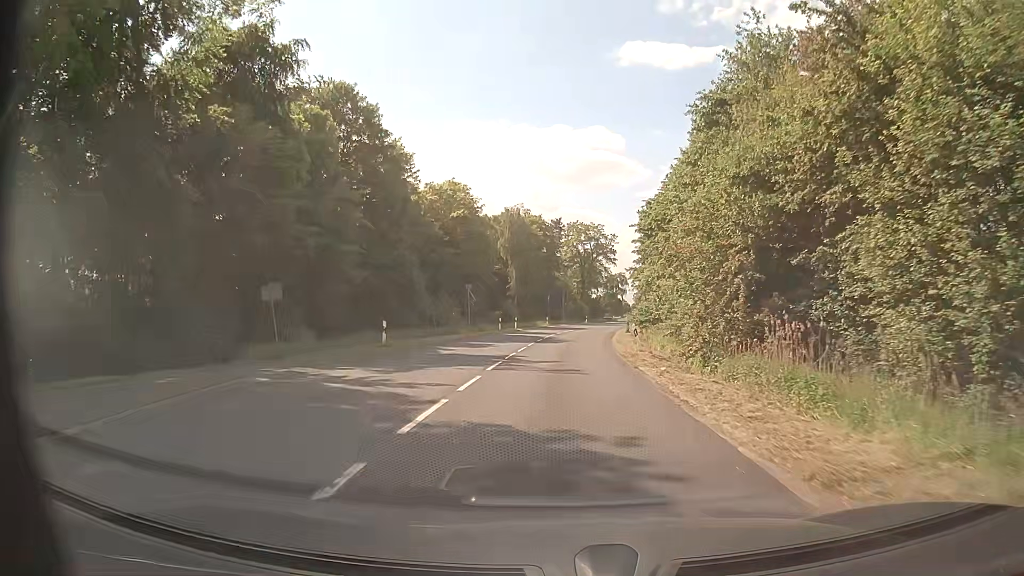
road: secondary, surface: asphalt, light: Day
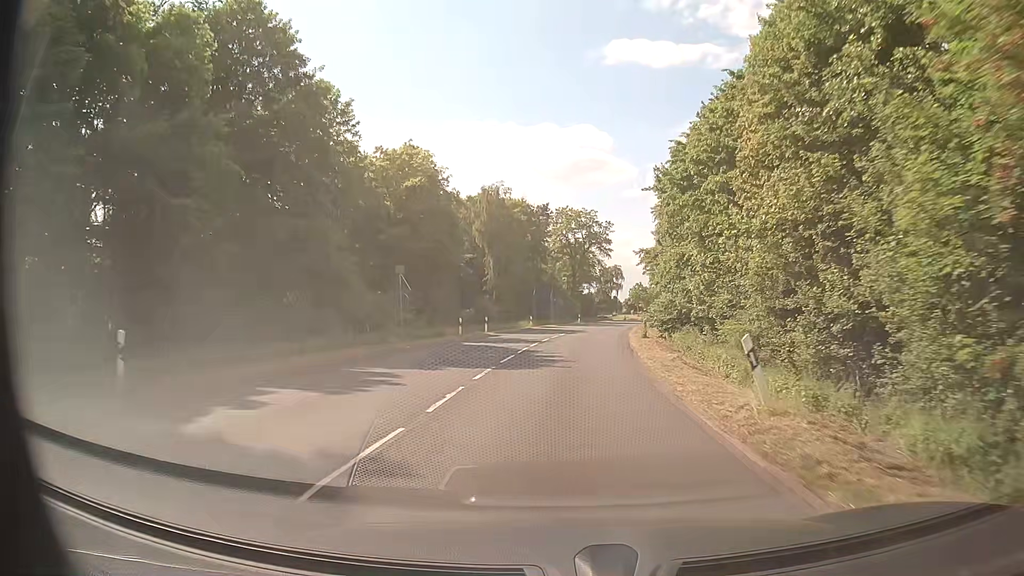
(+0.1, +16.3) m; +1°
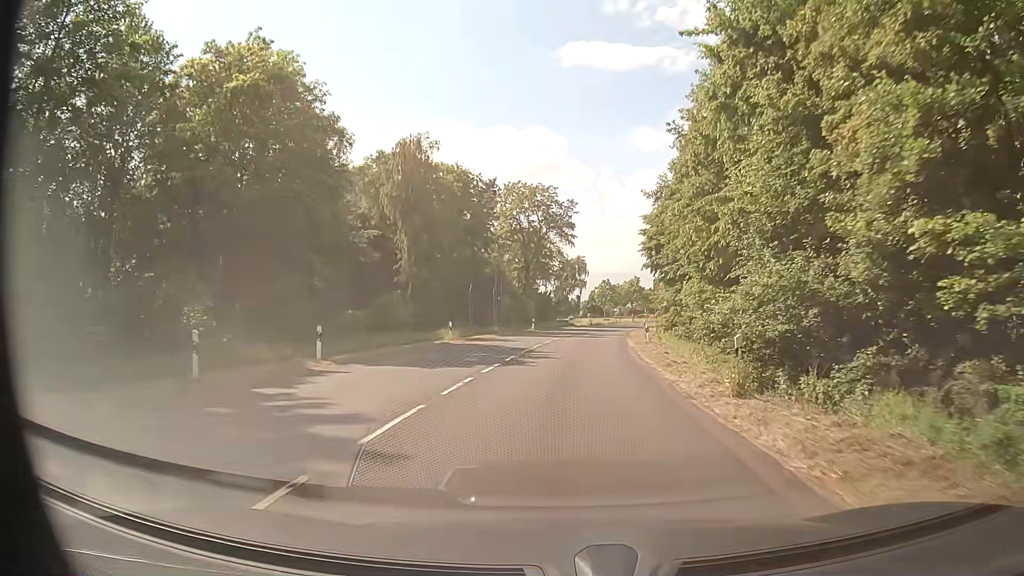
(+0.7, +24.9) m; +4°
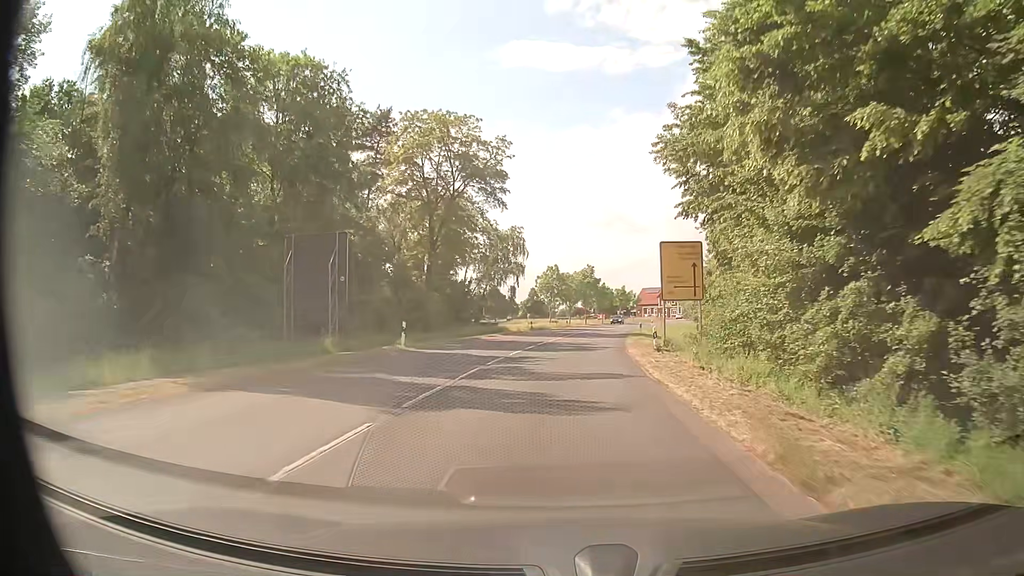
(+1.4, +32.8) m; +5°
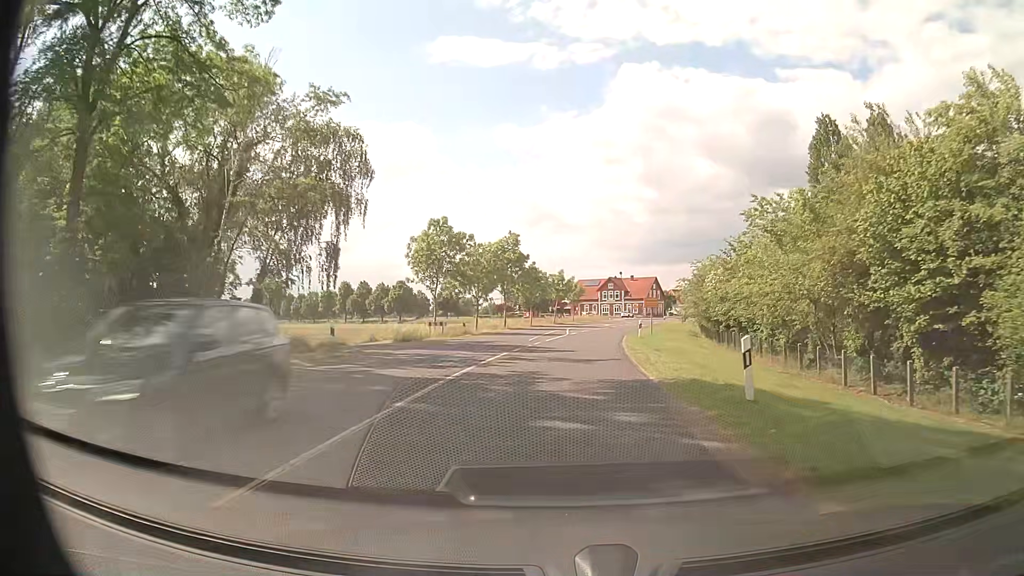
(+2.2, +40.8) m; +6°
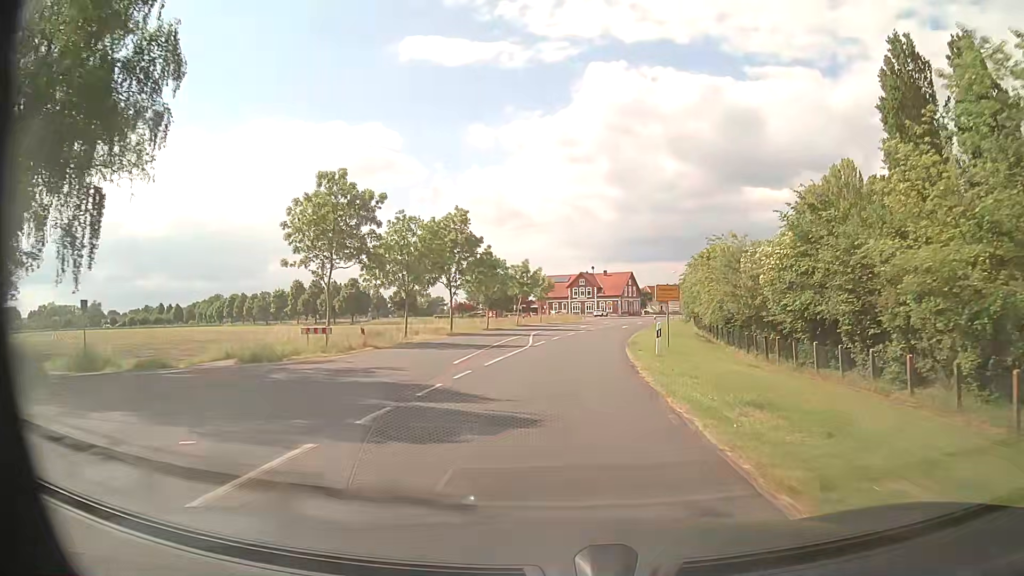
(+0.4, +16.2) m; +3°
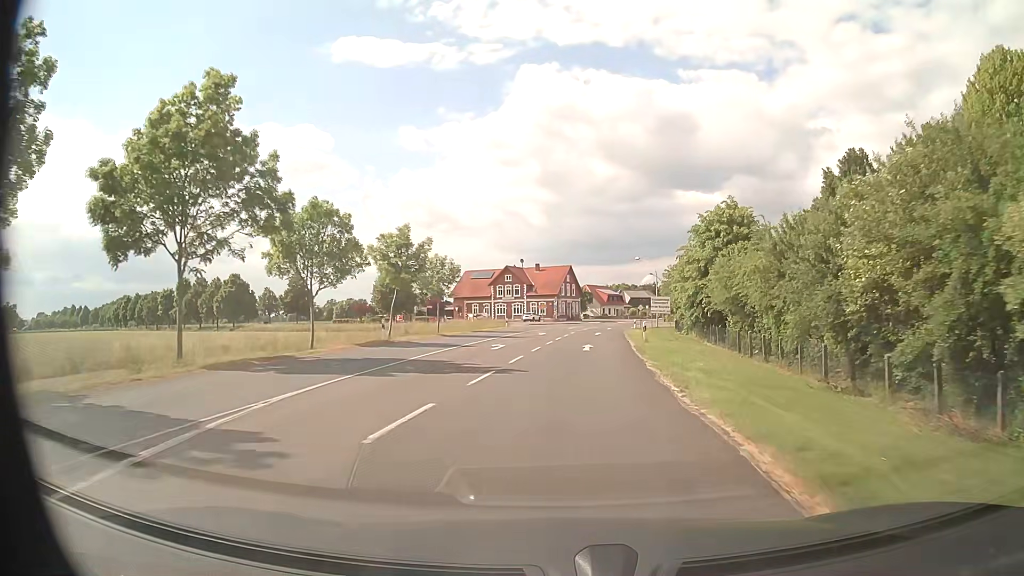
(+1.7, +32.2) m; +6°
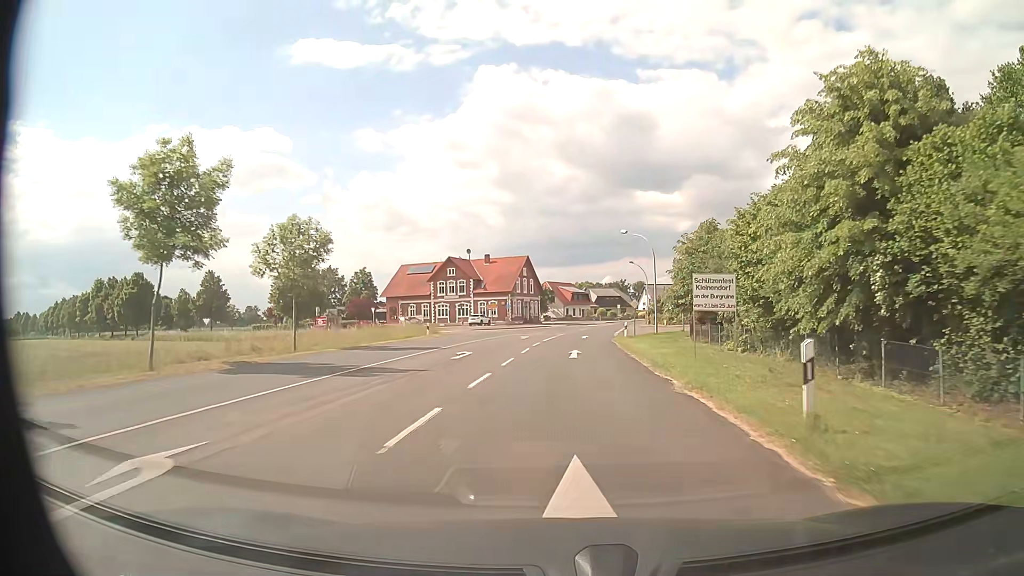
(+0.9, +24.1) m; +4°
(0, +10) (0, +20) (+1, +30) (+1, +40) (+2, +50) (+3, +60) (+4, +70) (+6, +80) (+7, +90) (+9, +99) m
